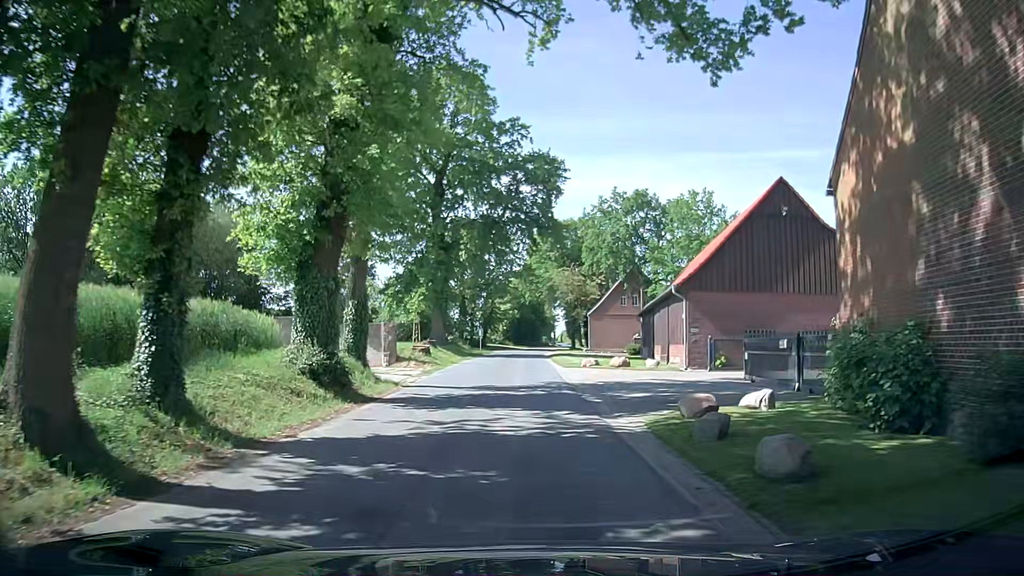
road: unclassified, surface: asphalt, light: Day
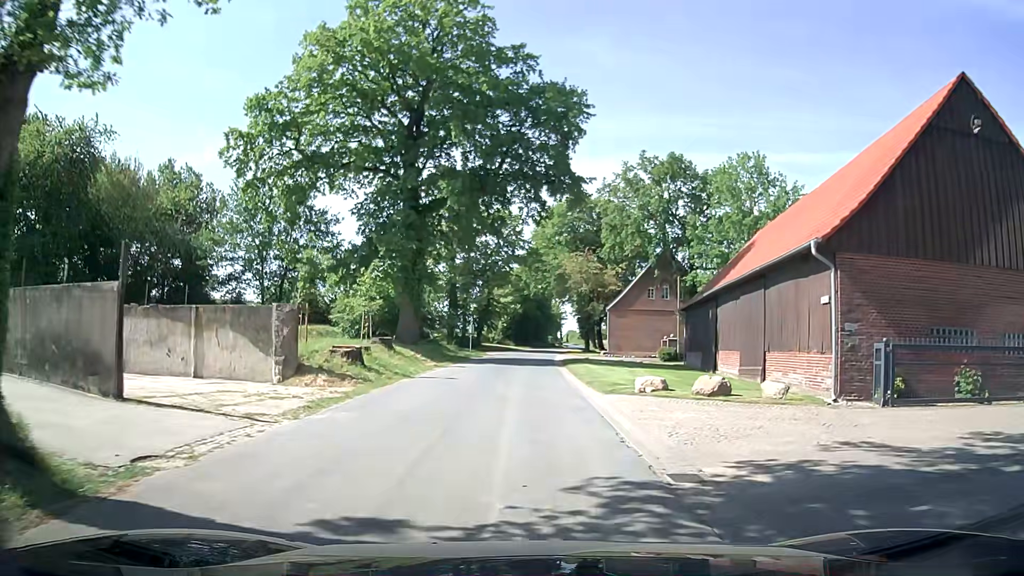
(-0.3, +15.2) m; -1°
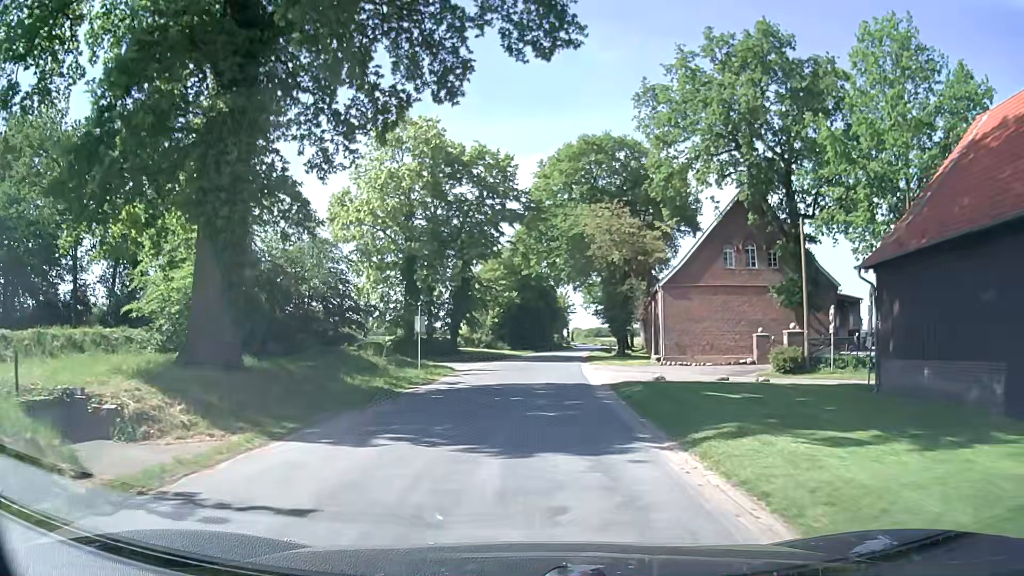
(+0.2, +24.9) m; +1°
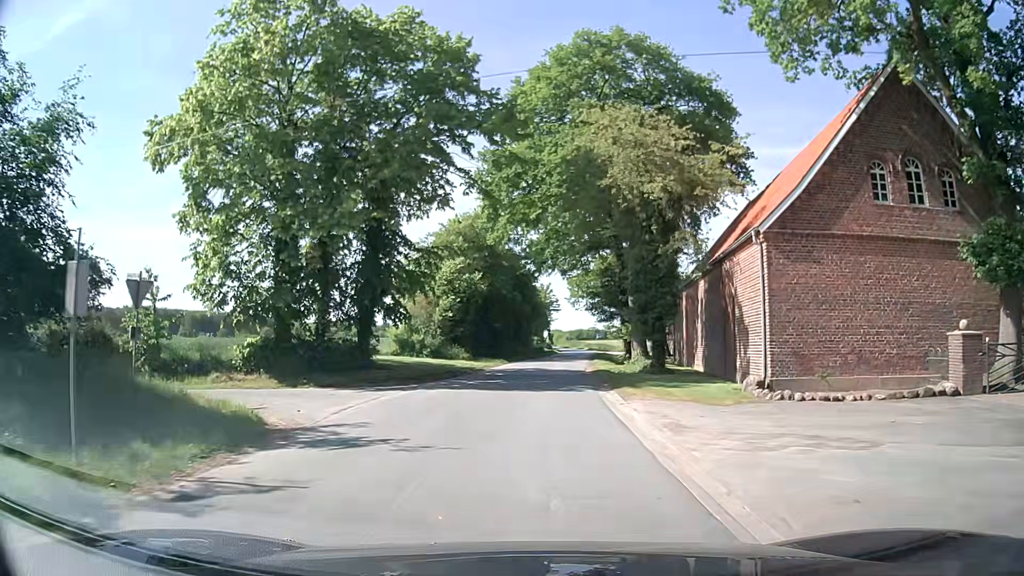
(+0.4, +20.1) m; +2°
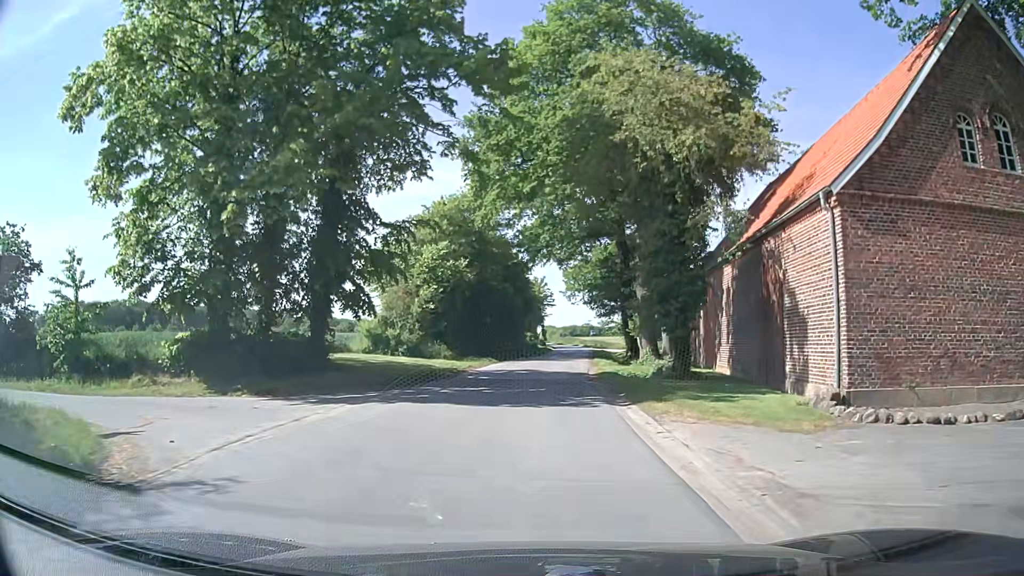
(0.0, +5.1) m; -1°
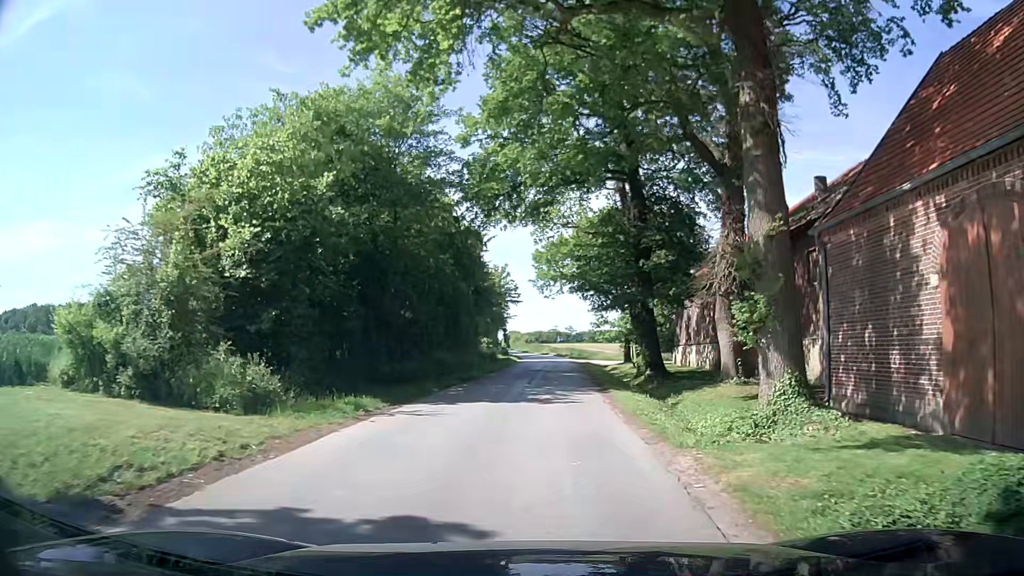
(+0.9, +21.3) m; +4°
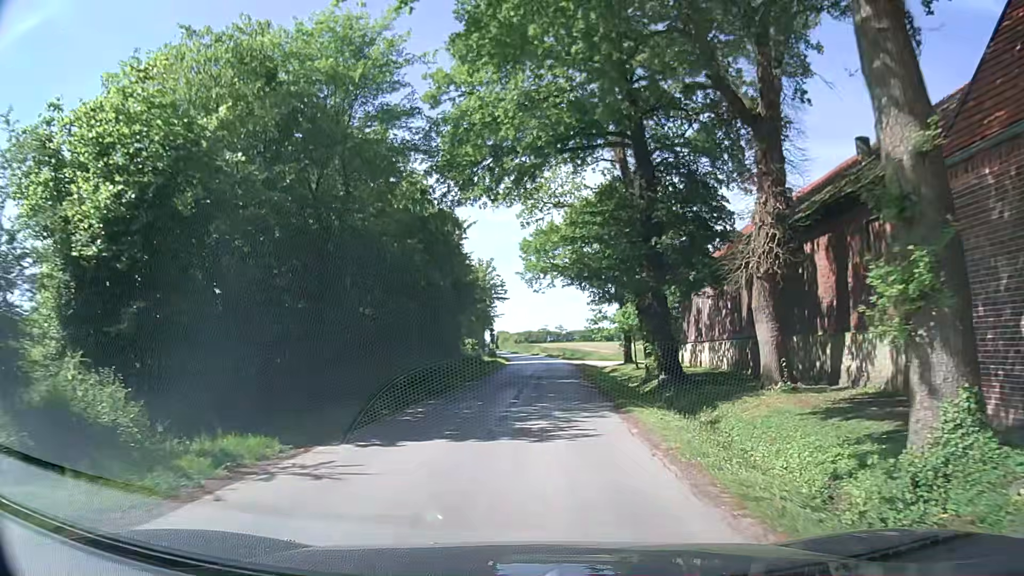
(+0.1, +5.7) m; +1°
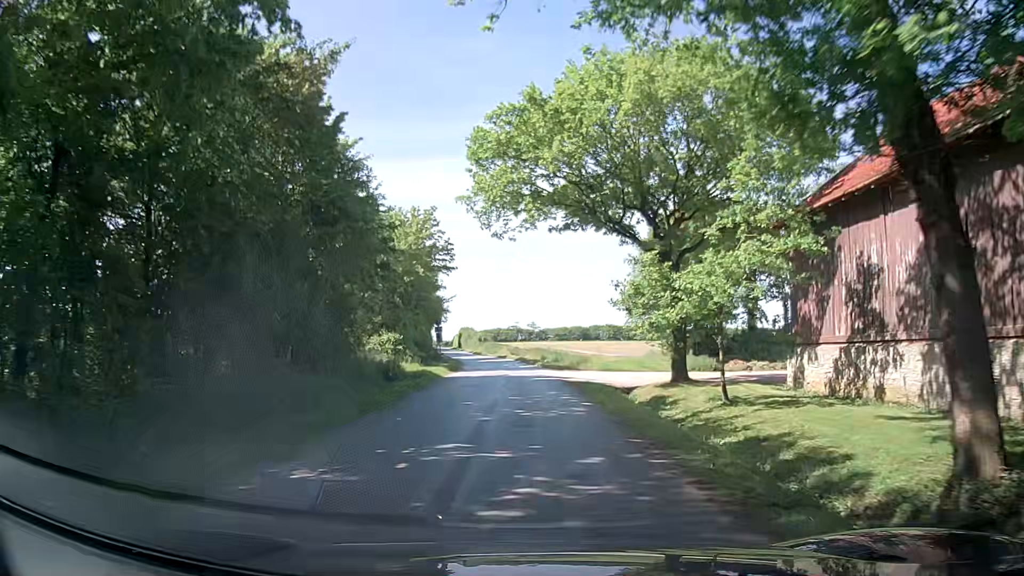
(+0.4, +23.7) m; +3°
